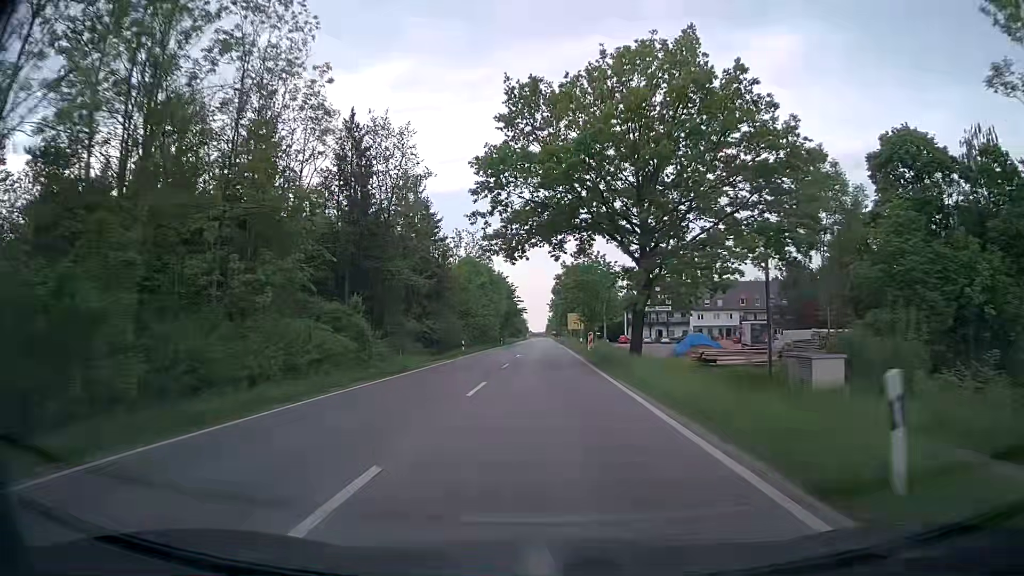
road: secondary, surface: asphalt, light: Day
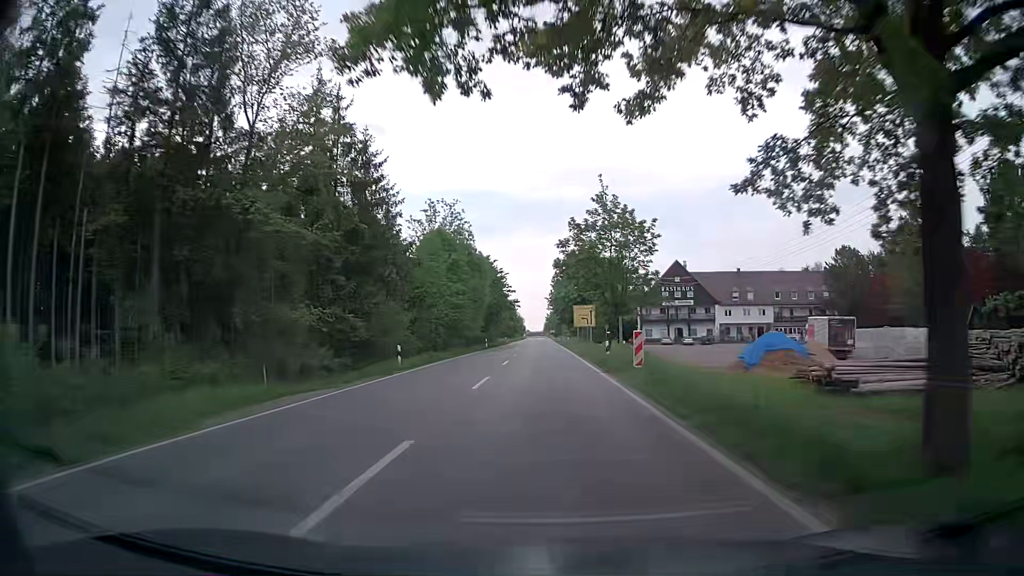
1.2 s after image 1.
(+0.1, +22.2) m; 0°
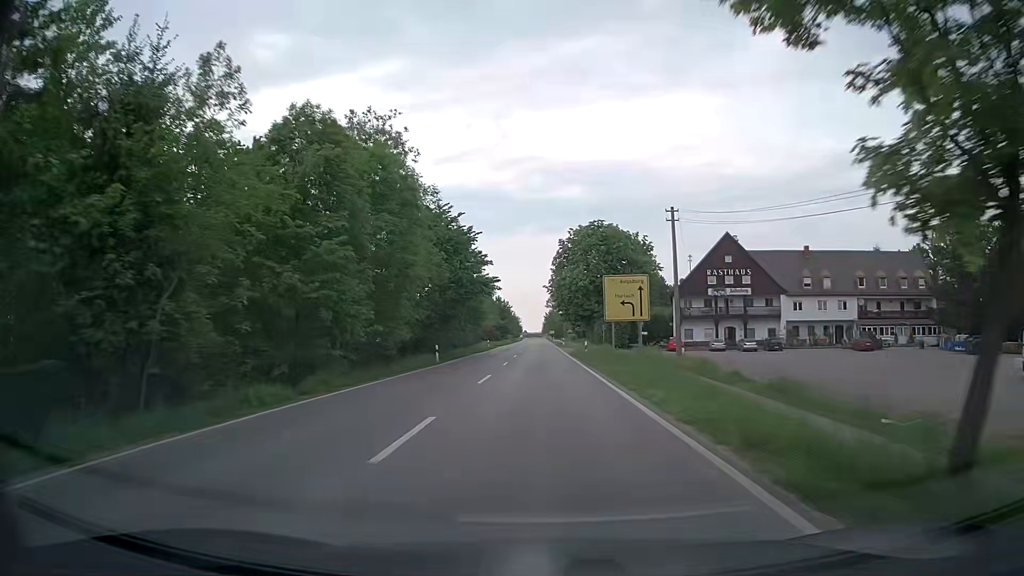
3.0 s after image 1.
(+0.3, +33.3) m; +1°
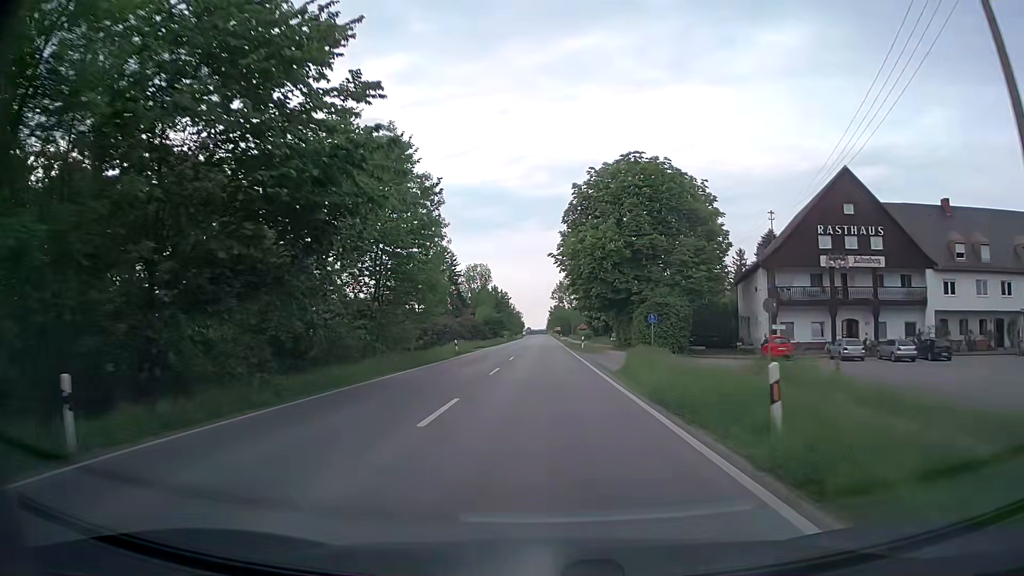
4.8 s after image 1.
(-0.1, +33.3) m; -1°
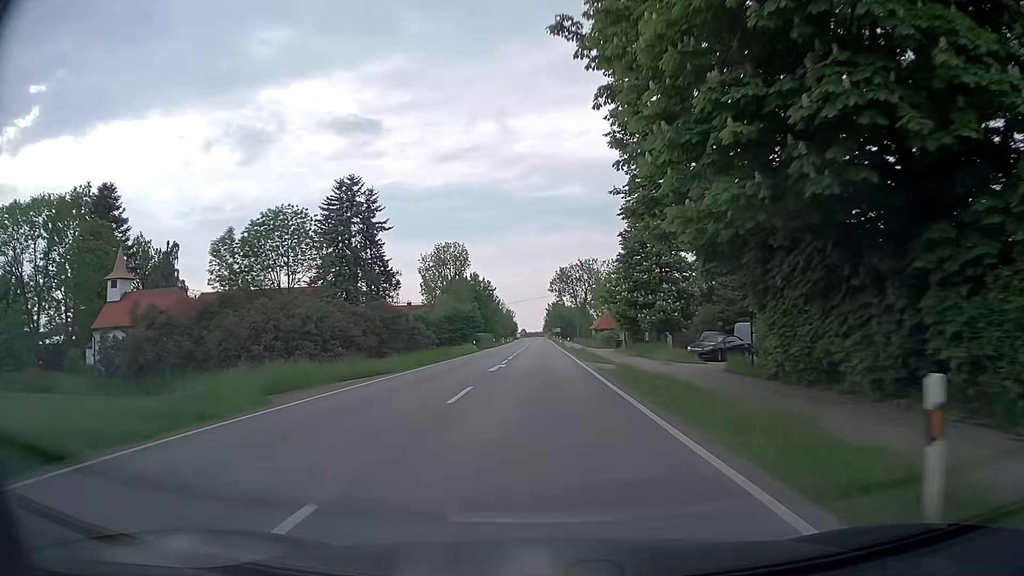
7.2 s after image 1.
(+0.1, +44.5) m; 0°
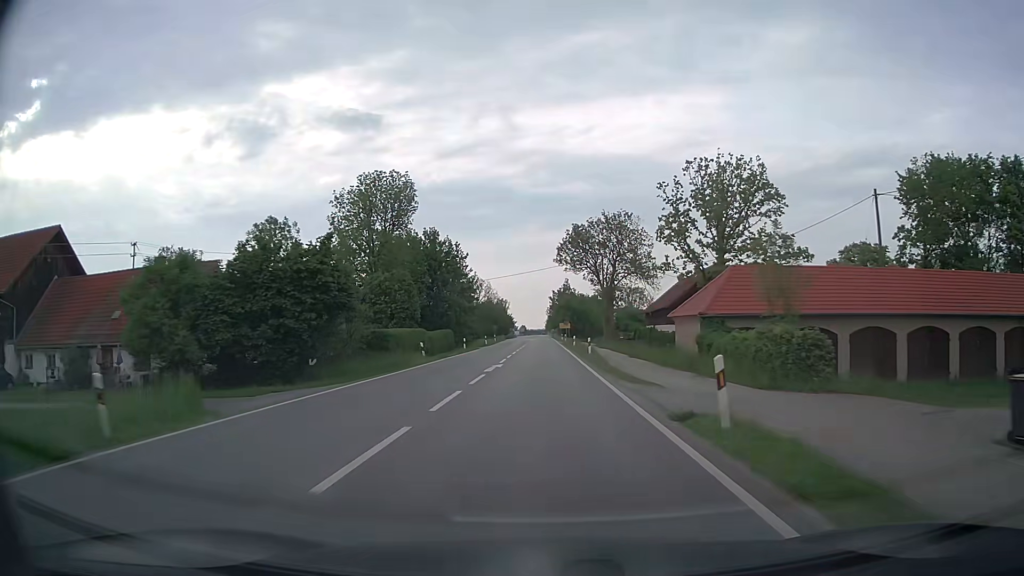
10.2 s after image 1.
(0.0, +55.6) m; 0°
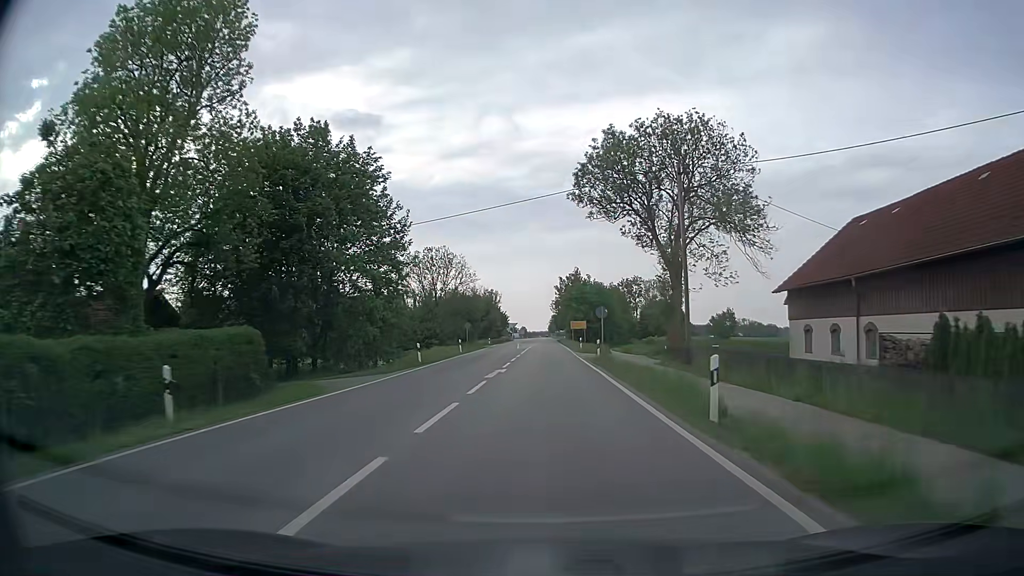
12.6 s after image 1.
(-0.6, +44.4) m; -1°
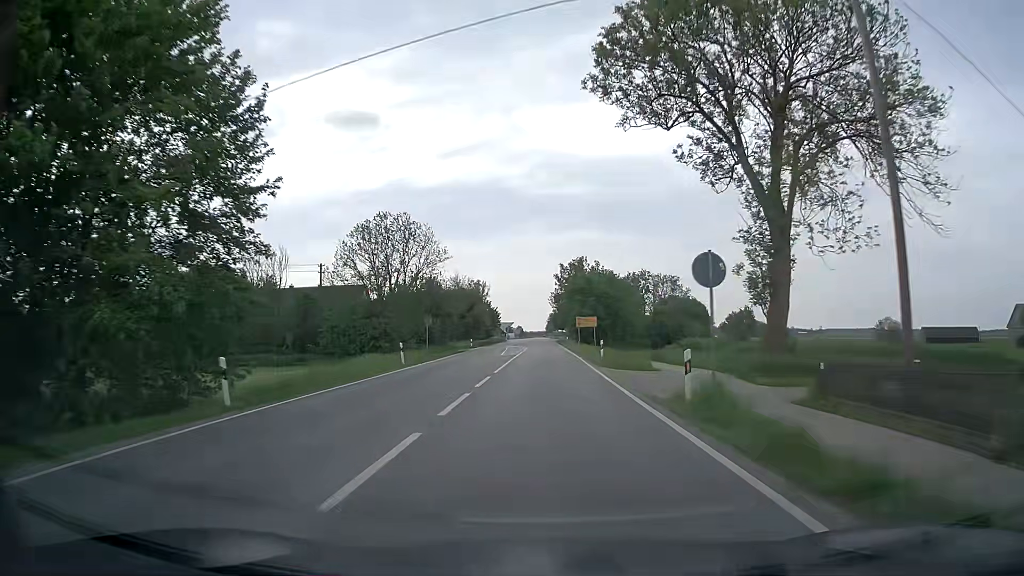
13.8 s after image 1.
(+0.2, +22.2) m; +1°
(0, +10) (0, +20) (0, +30) (0, +40) (0, +50) (0, +60) (0, +70) (0, +80) (0, +90) (0, +100) m
